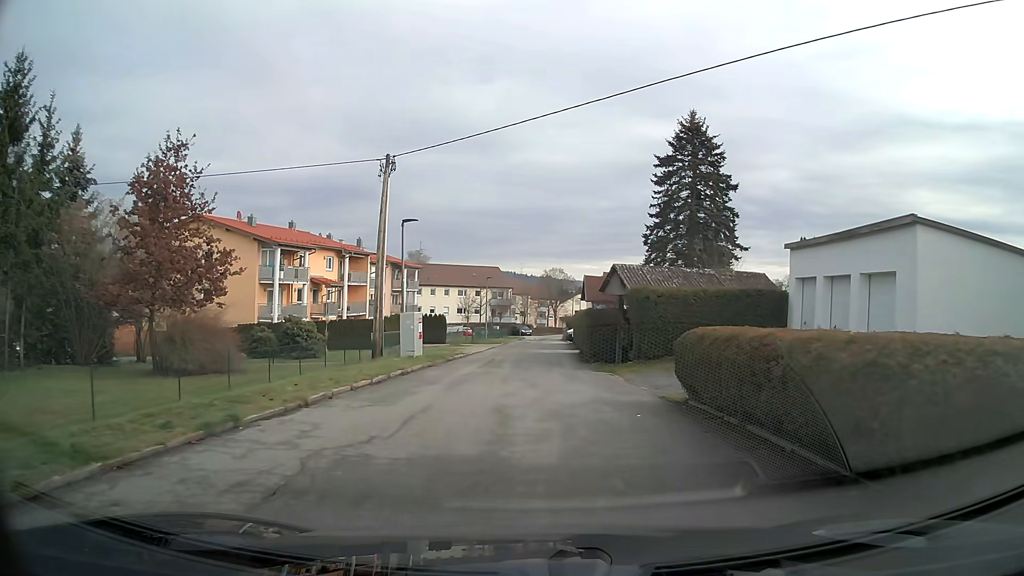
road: residential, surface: asphalt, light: Day
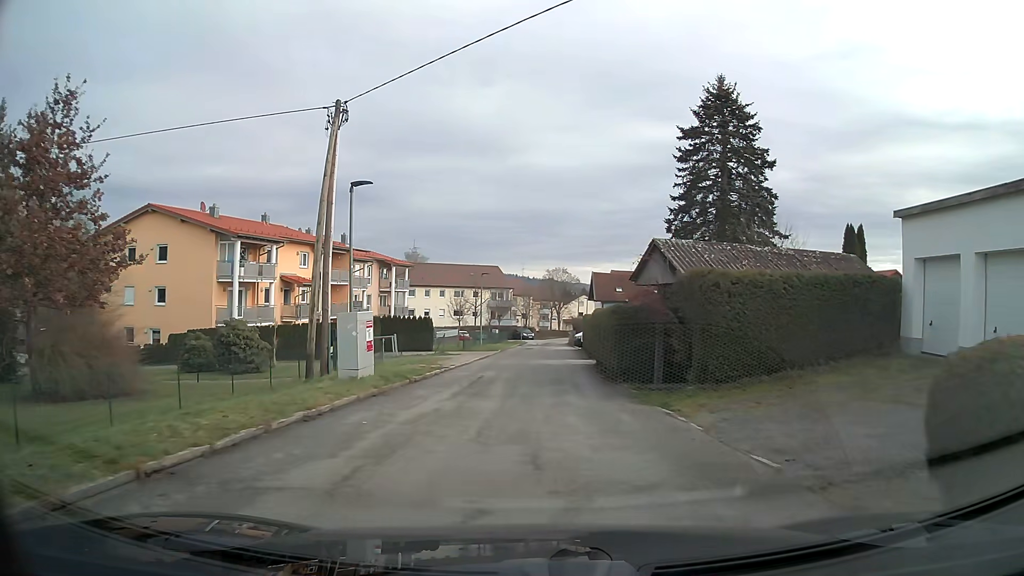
(0.0, +7.7) m; 0°
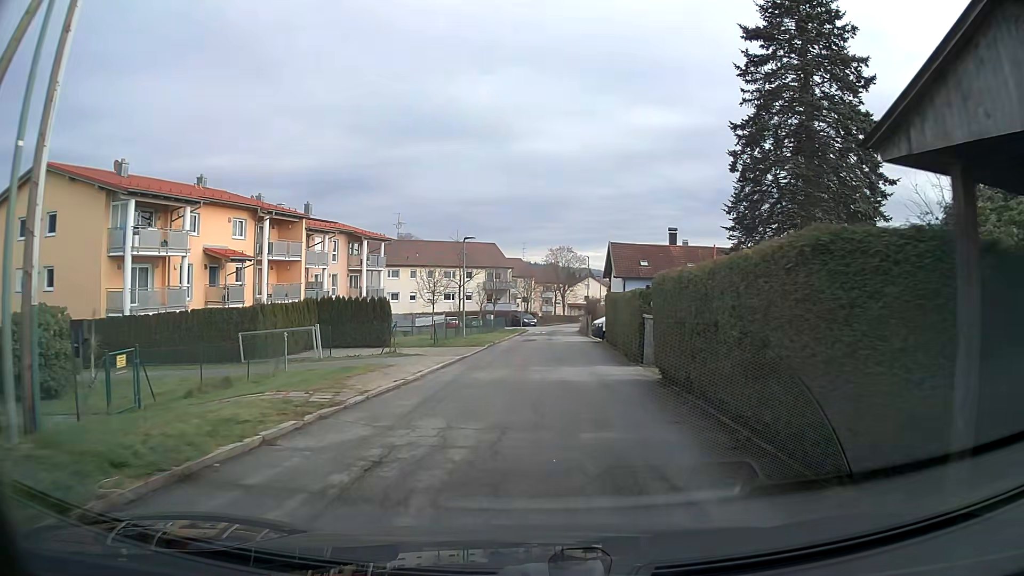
(0.0, +13.0) m; +1°
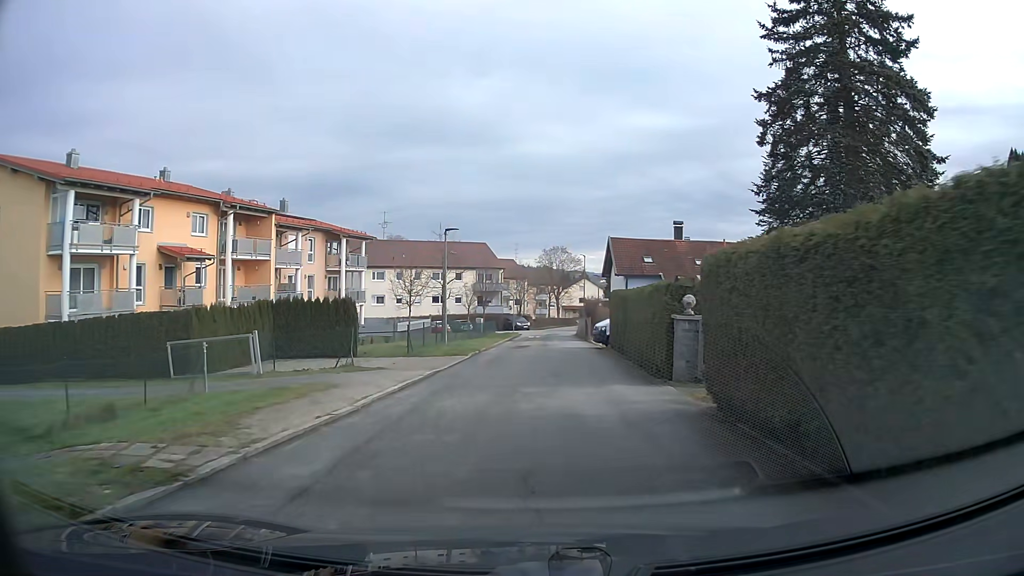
(0.0, +4.6) m; 0°
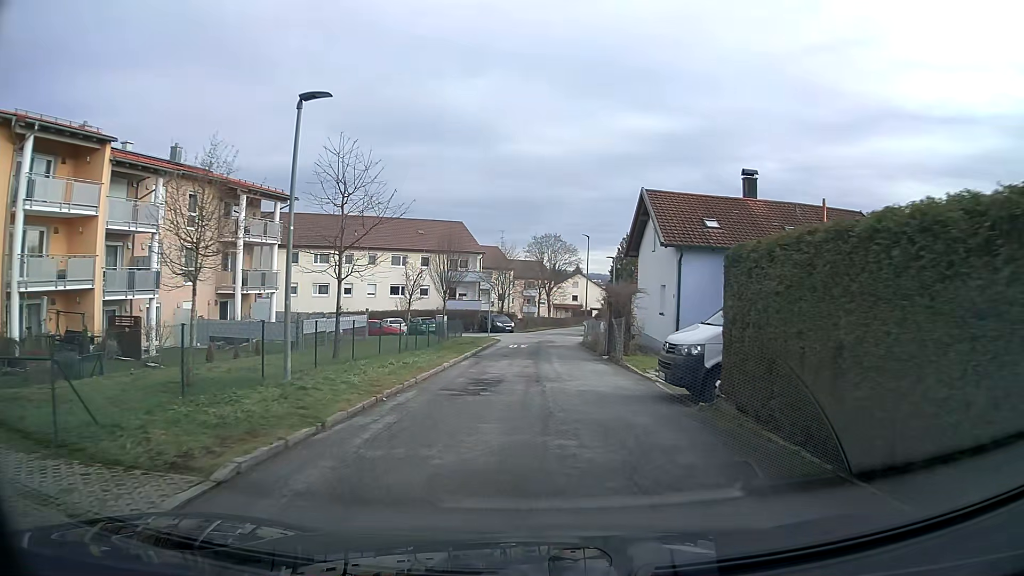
(+0.1, +18.0) m; +1°
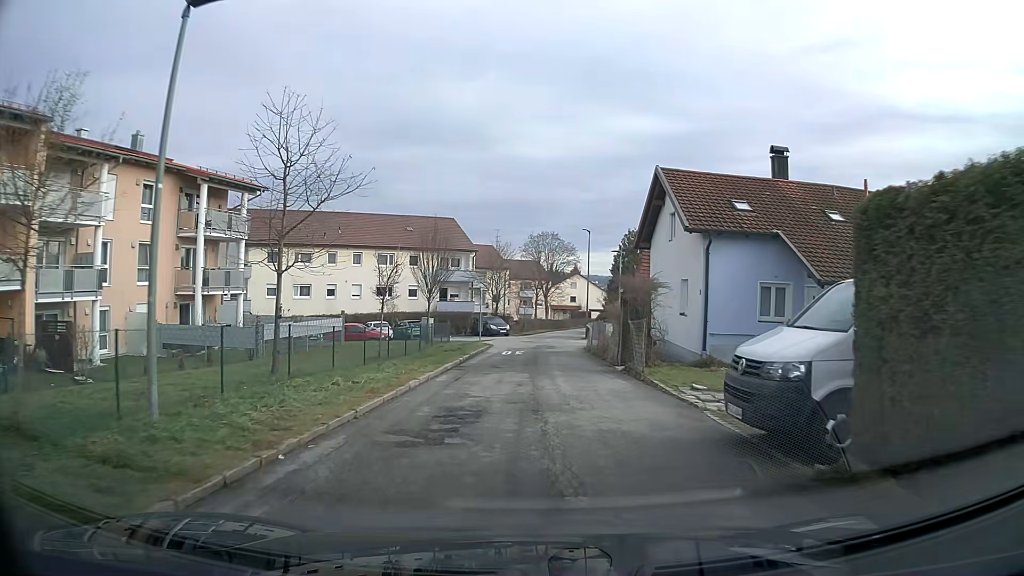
(0.0, +4.4) m; 0°
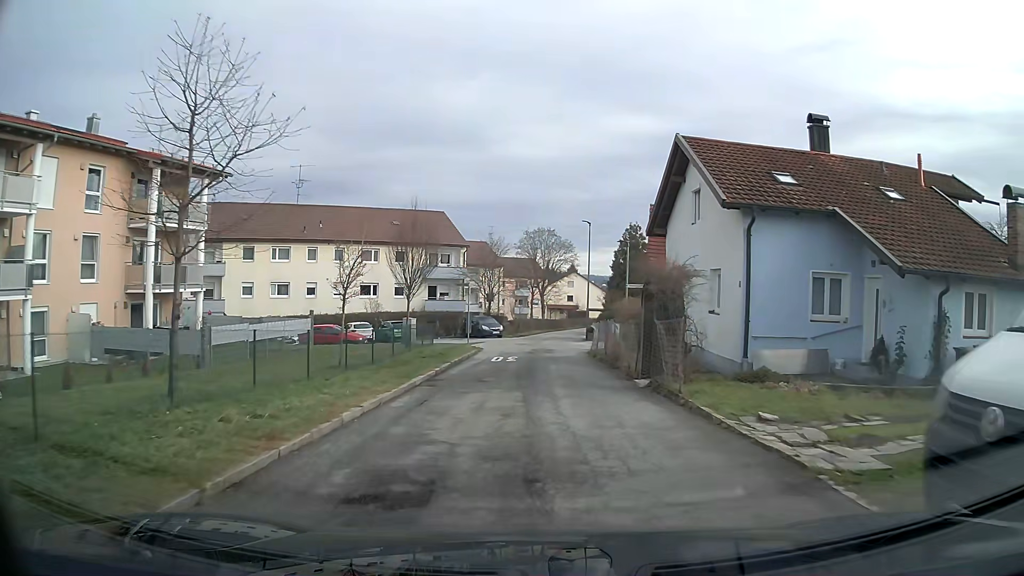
(0.0, +4.3) m; 0°
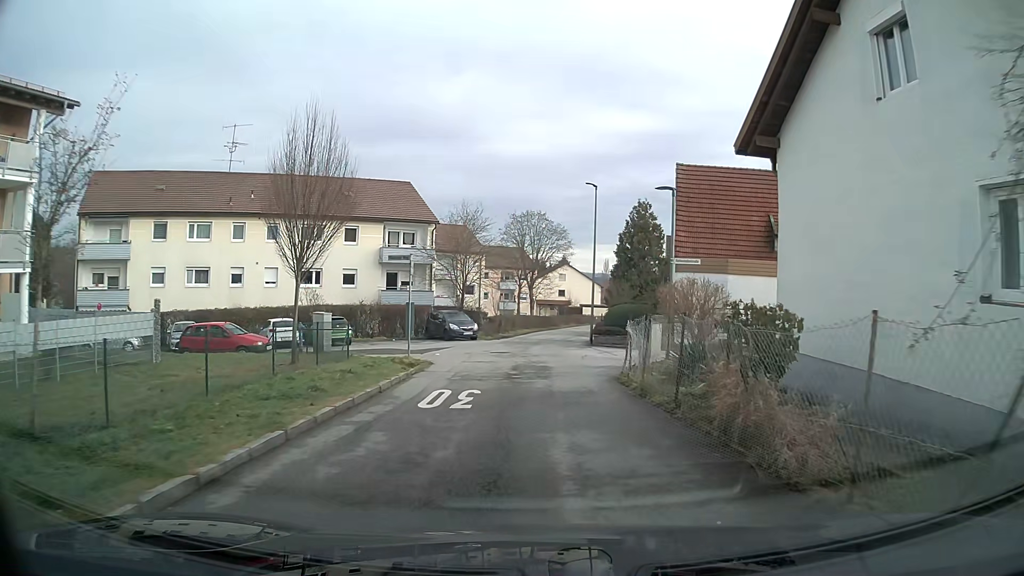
(+0.1, +12.3) m; 0°
